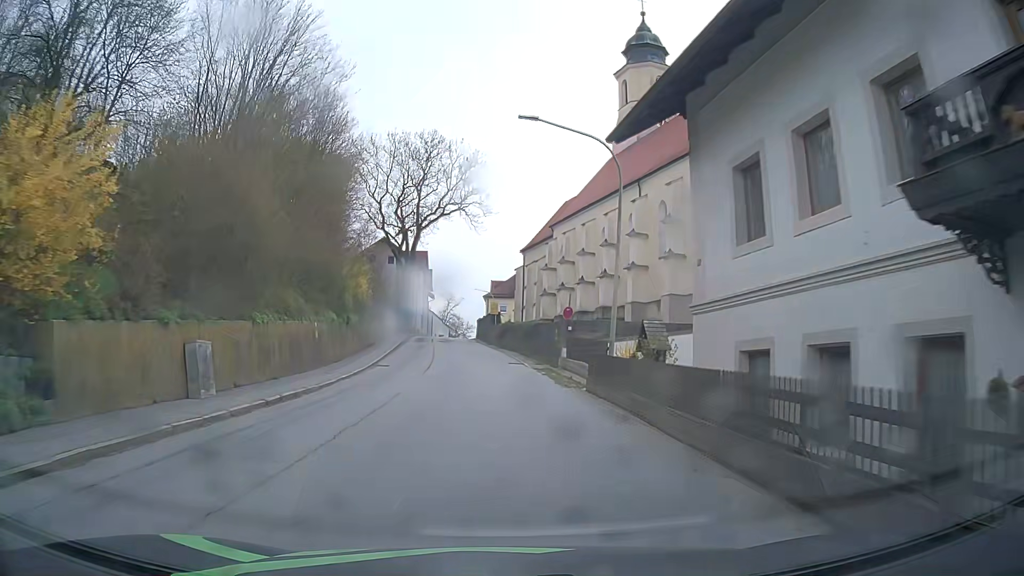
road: secondary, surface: asphalt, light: Day
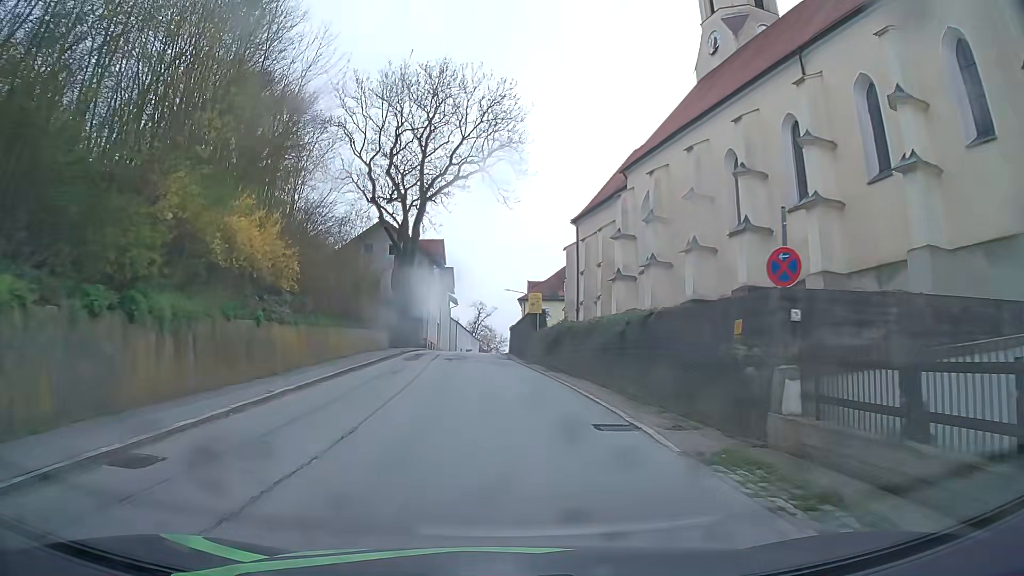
(-0.7, +21.4) m; -4°
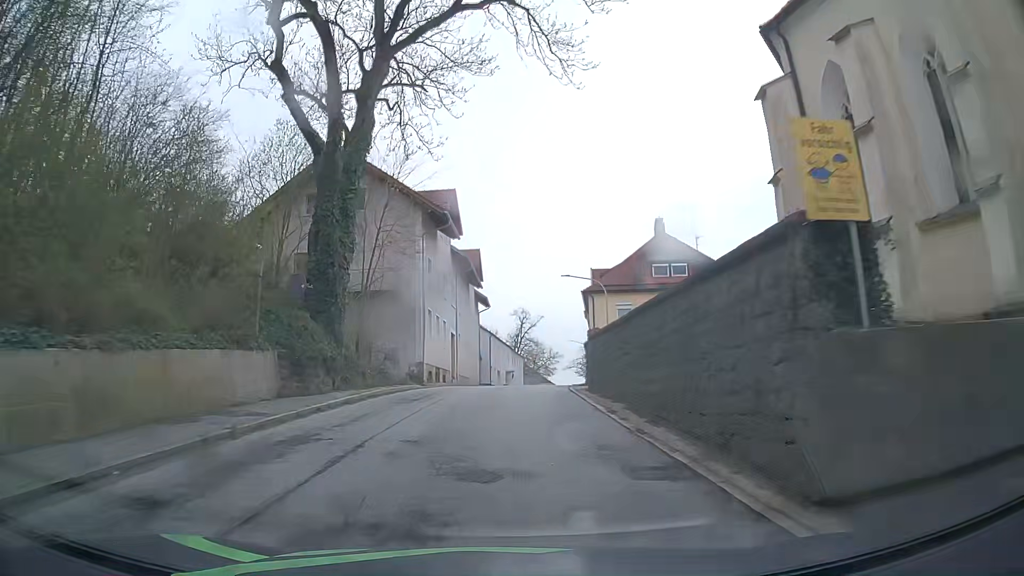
(-1.0, +28.8) m; -4°
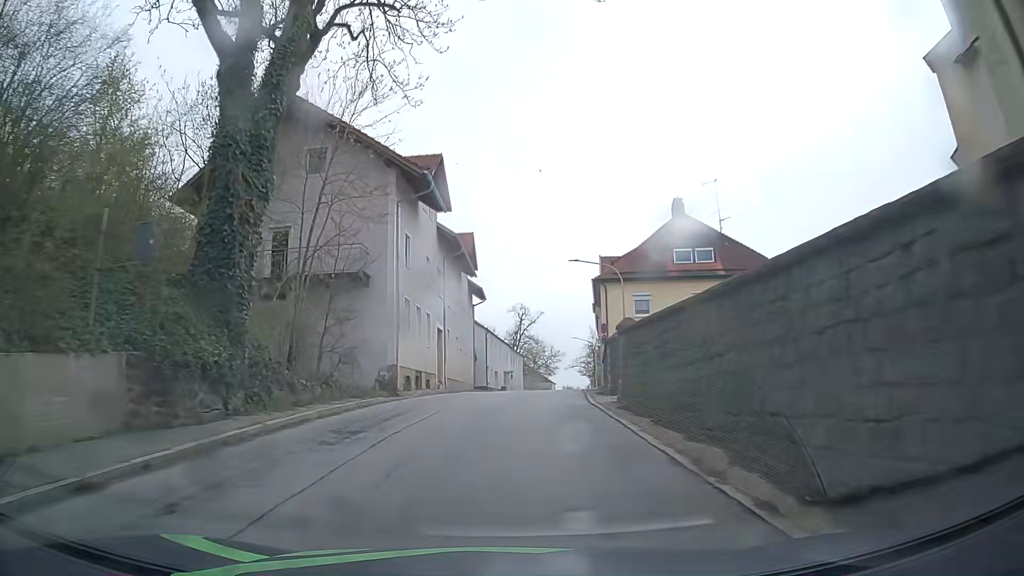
(0.0, +7.1) m; +1°
(0, +10) (0, +20) (+1, +30) (+2, +40) (+2, +50) (+3, +60) (+5, +70) (+6, +80) (+7, +90) (+8, +100) m
